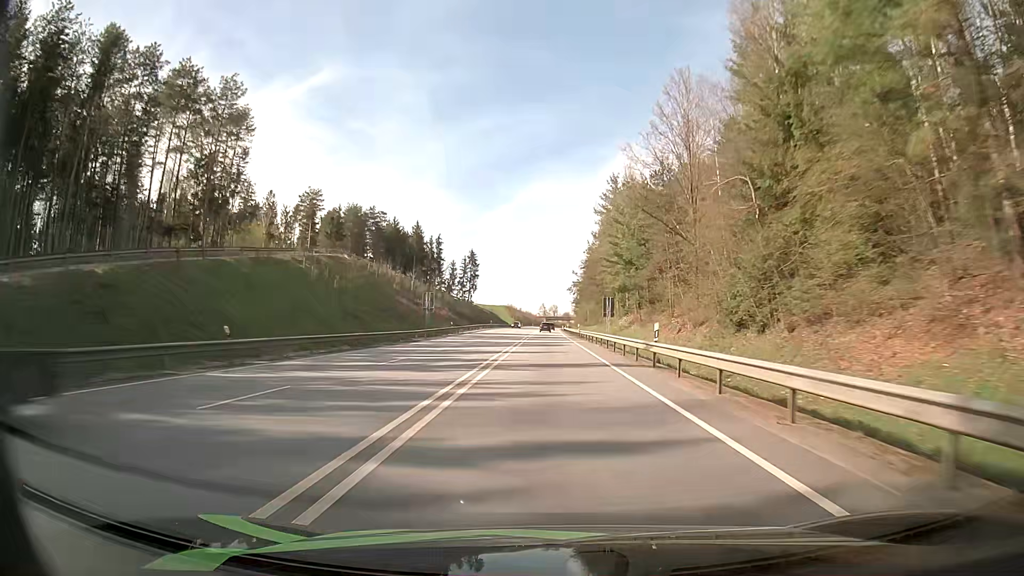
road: primary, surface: asphalt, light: Day
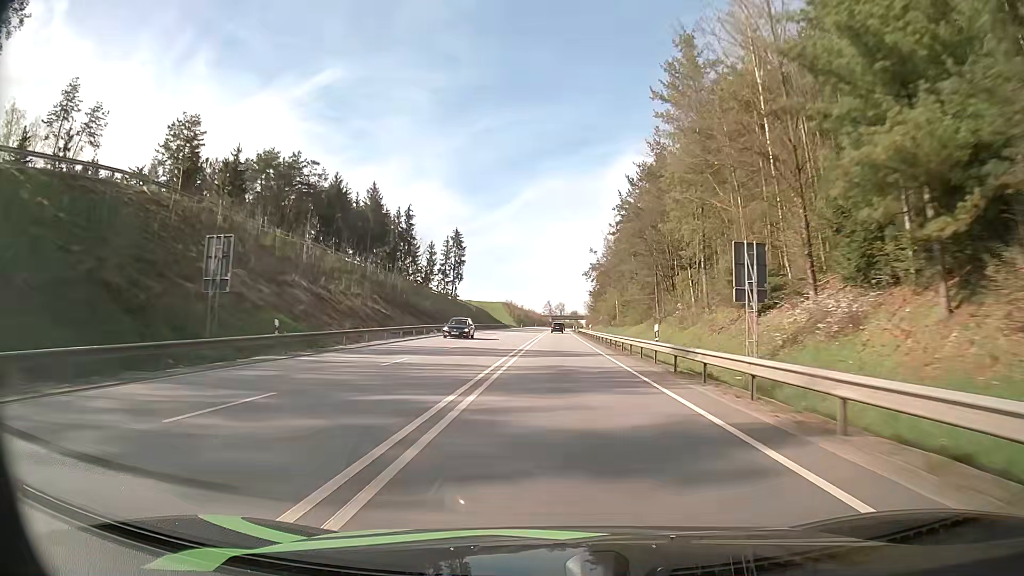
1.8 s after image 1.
(-0.3, +49.4) m; -1°
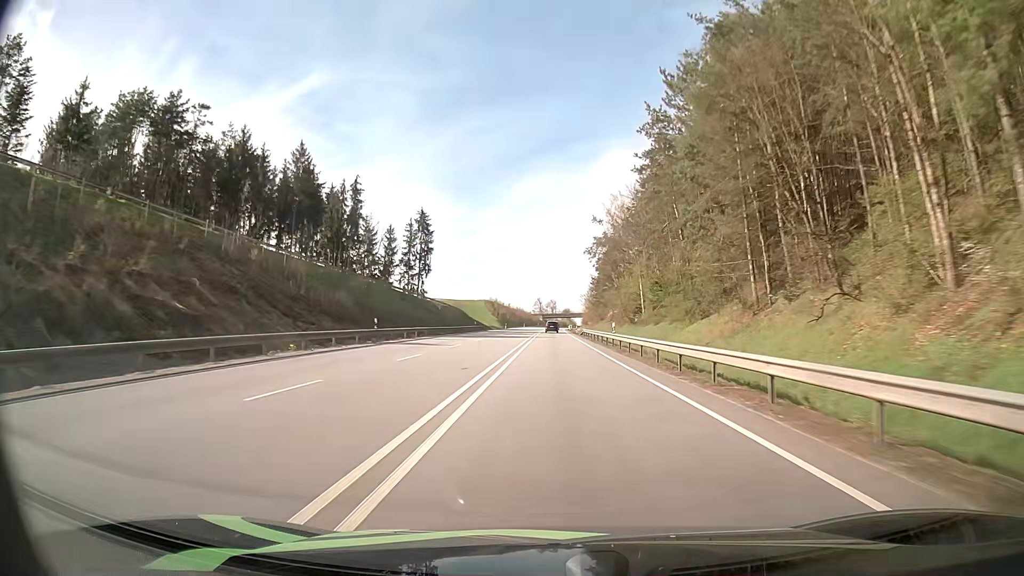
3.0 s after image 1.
(+0.2, +33.0) m; +1°
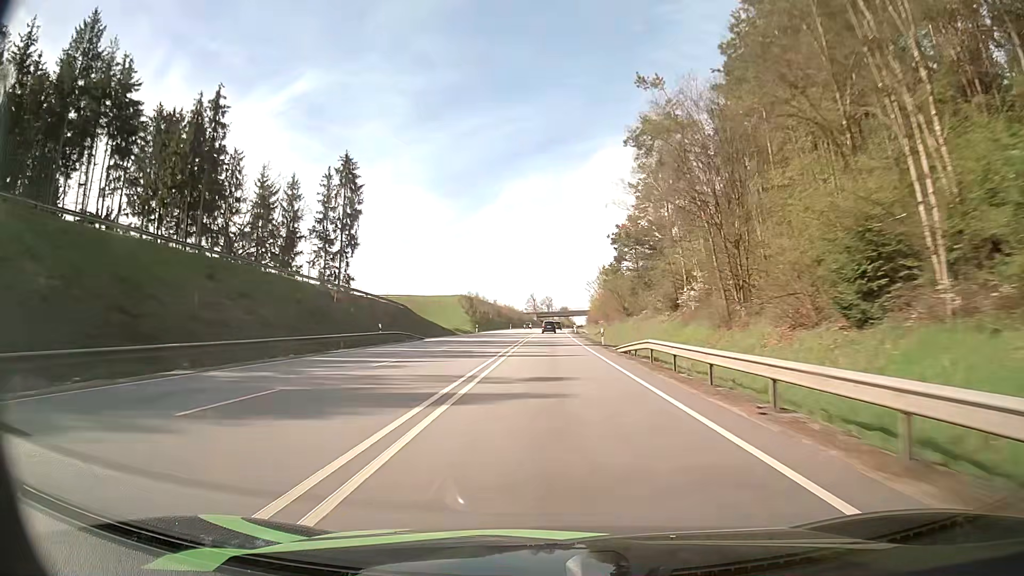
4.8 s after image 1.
(+0.3, +49.4) m; 0°
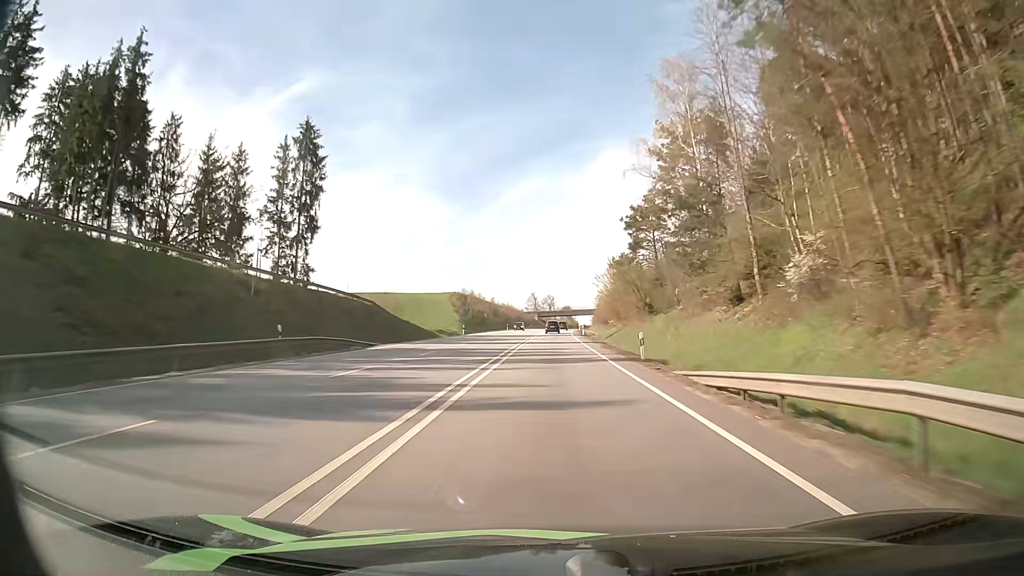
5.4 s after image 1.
(0.0, +16.4) m; 0°
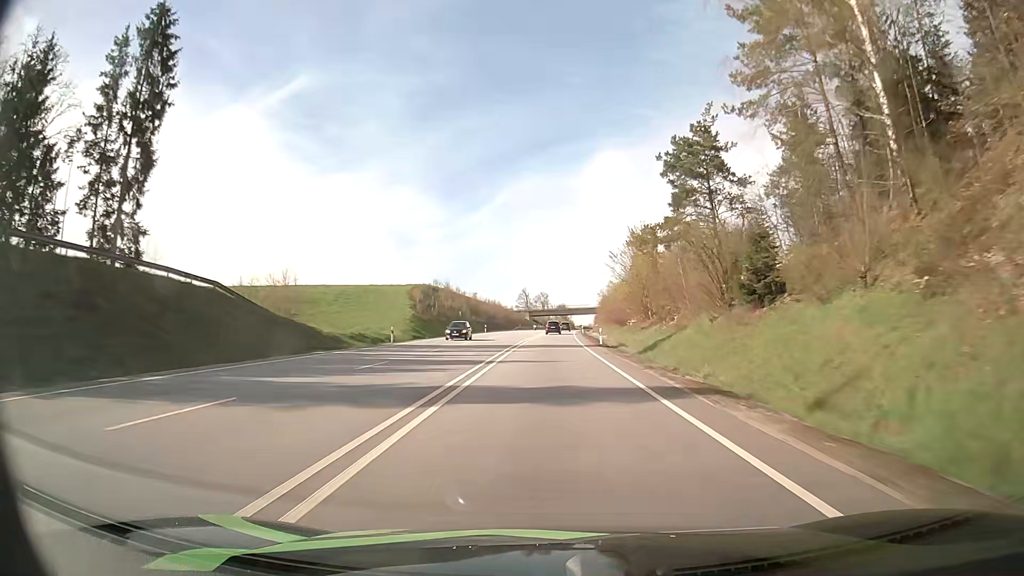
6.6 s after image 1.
(+0.1, +32.7) m; 0°
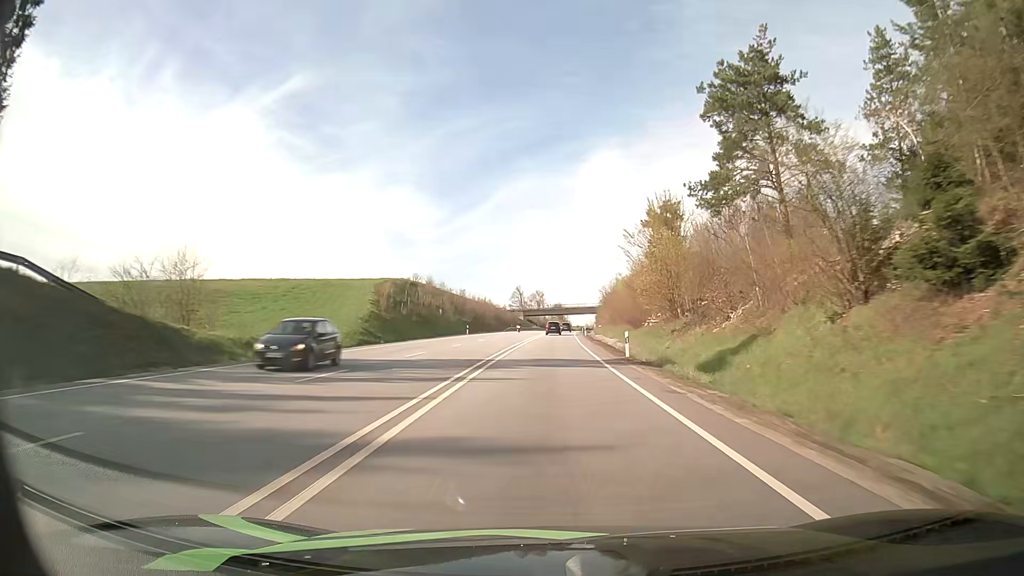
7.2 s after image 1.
(0.0, +16.3) m; 0°
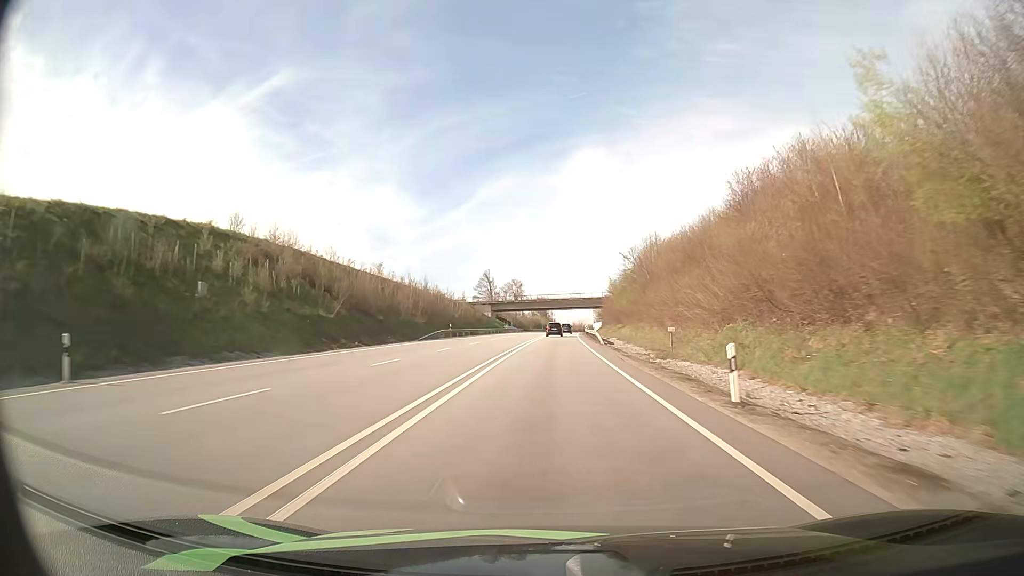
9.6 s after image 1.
(+0.7, +65.2) m; +2°
(0, +10) (0, +20) (0, +30) (0, +40) (+1, +50) (+1, +60) (+1, +70) (+2, +80) (+2, +90) (+2, +100) m
